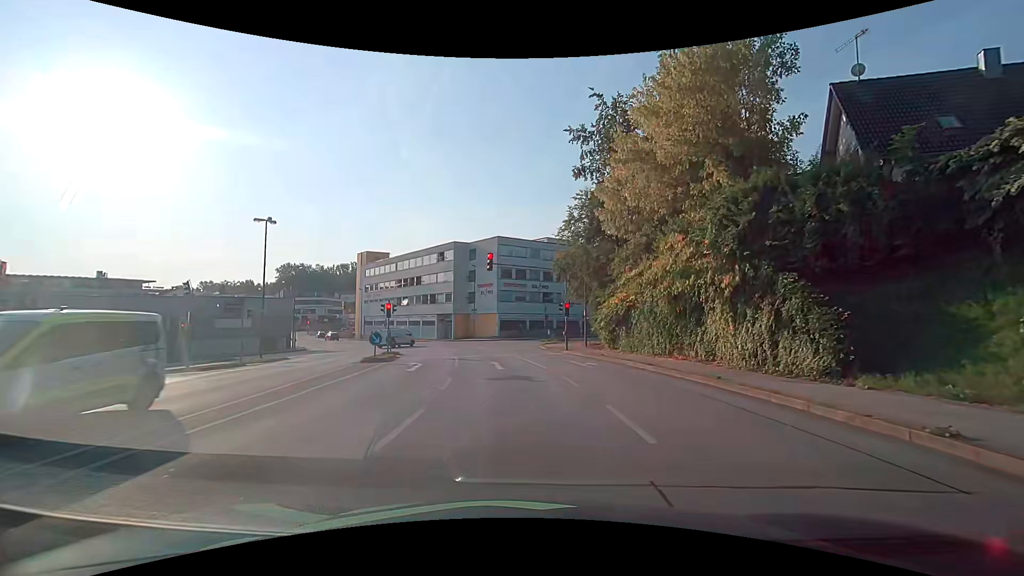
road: tertiary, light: Day
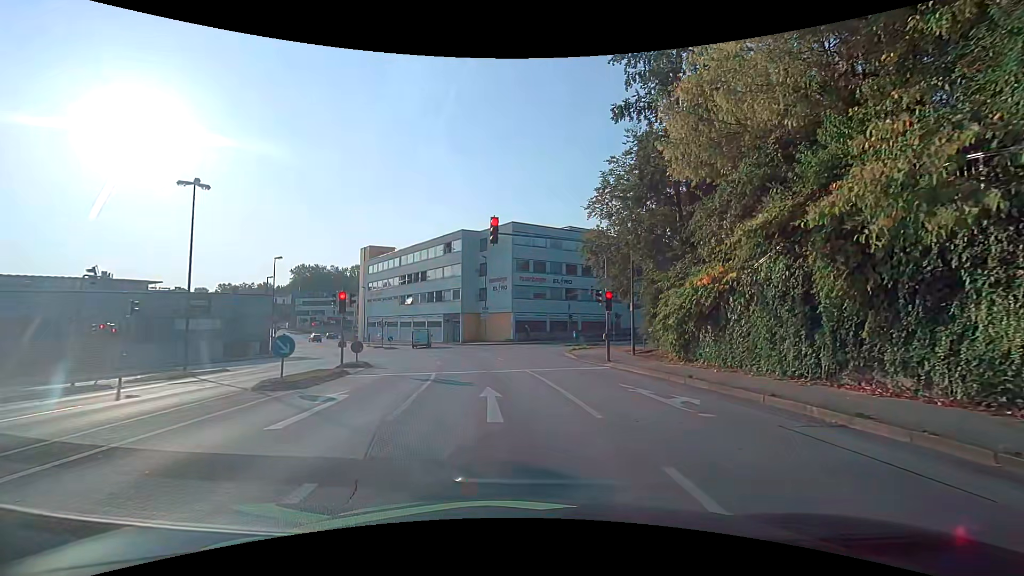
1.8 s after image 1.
(-0.1, +9.8) m; -3°
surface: asphalt
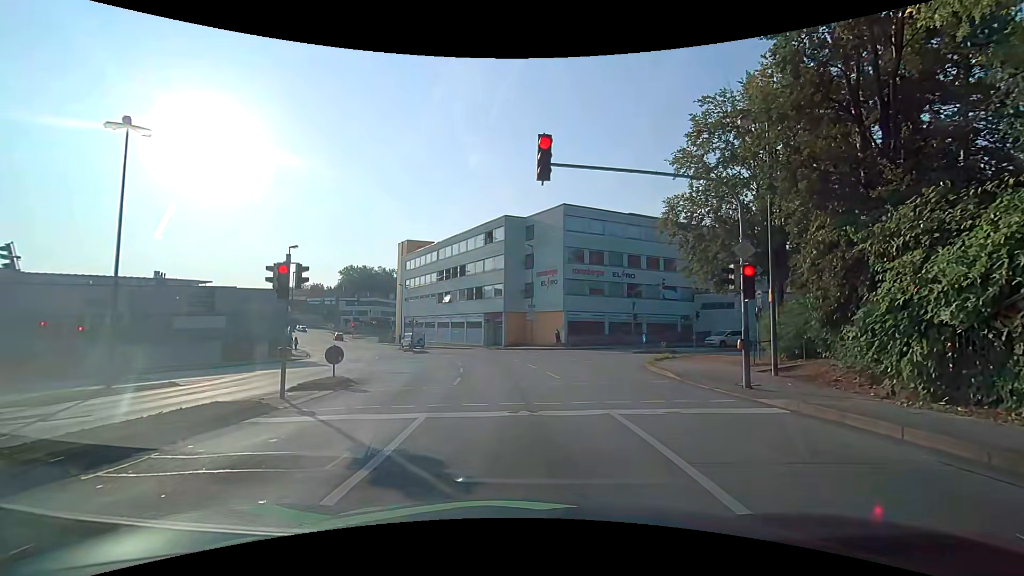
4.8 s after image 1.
(-0.4, +8.4) m; -3°
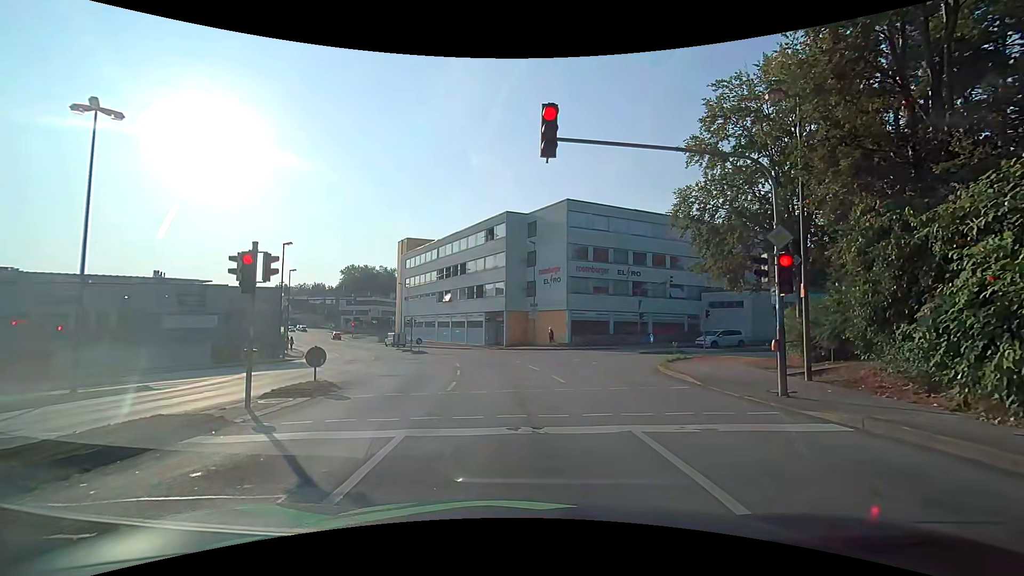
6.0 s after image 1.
(0.0, +1.5) m; +1°
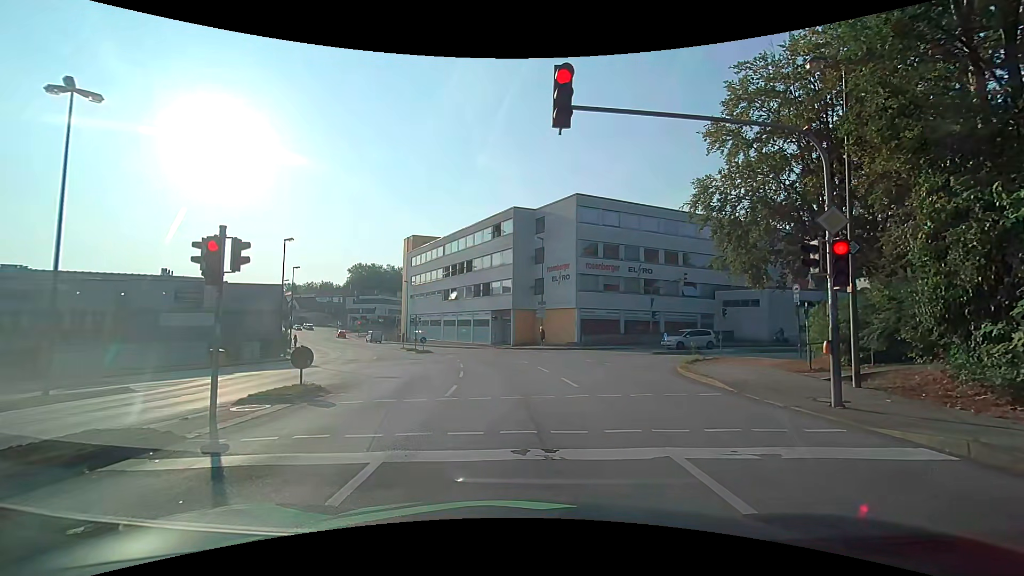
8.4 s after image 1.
(0.0, +1.4) m; 0°
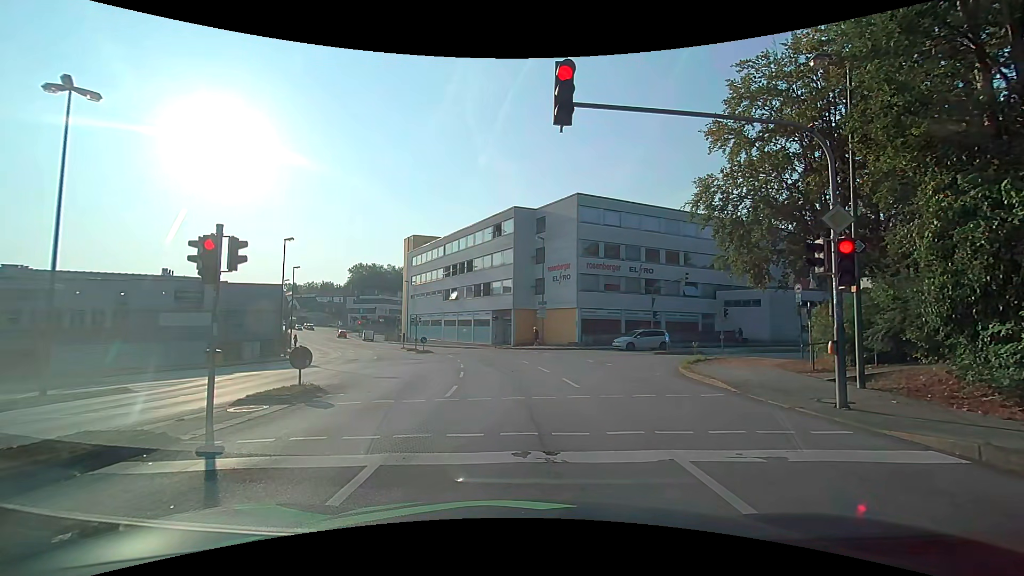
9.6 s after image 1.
(0.0, +0.1) m; 0°
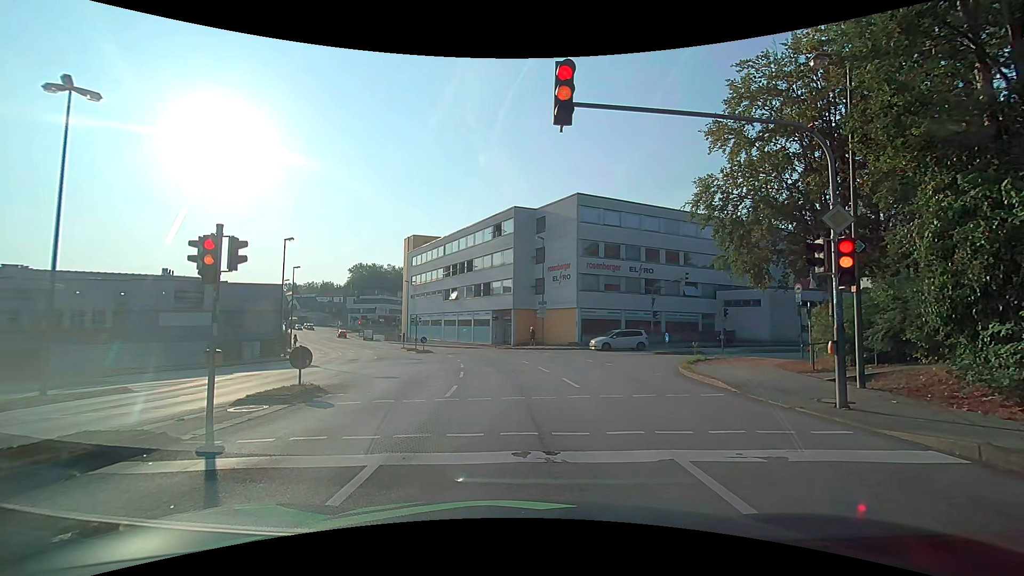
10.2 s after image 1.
(0.0, 0.0) m; 0°
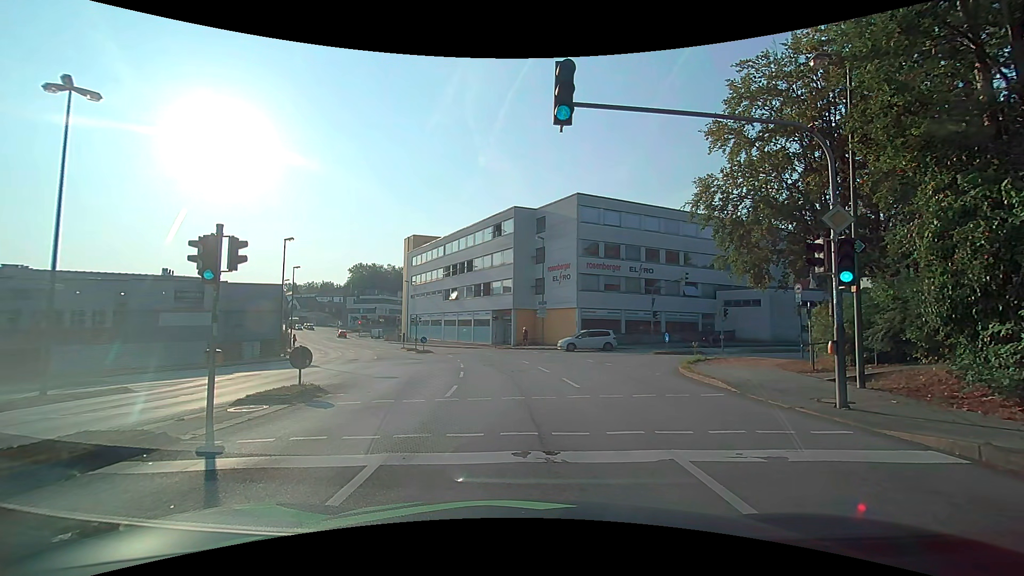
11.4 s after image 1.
(0.0, 0.0) m; 0°
